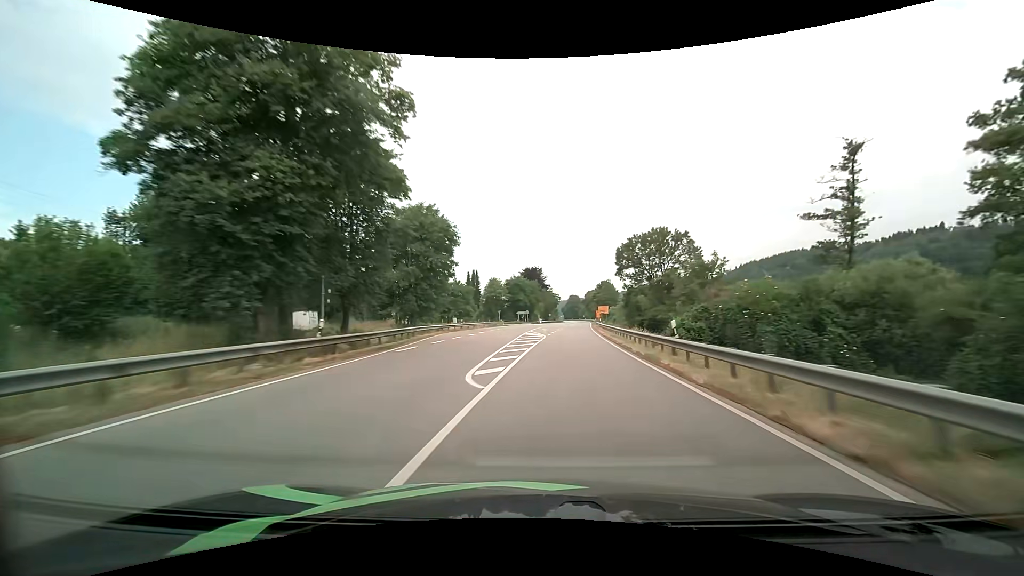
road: primary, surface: asphalt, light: Day
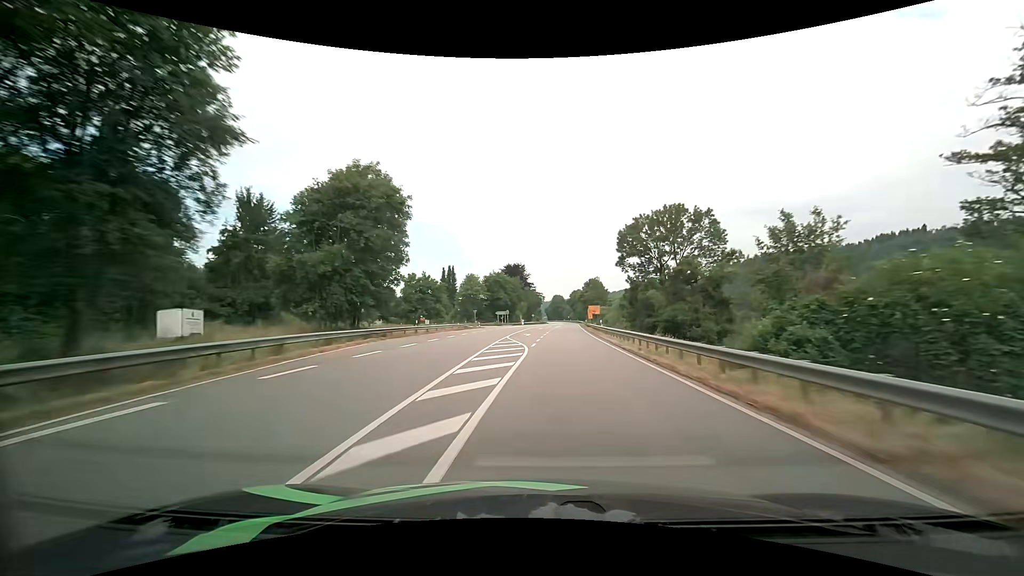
(+0.2, +14.9) m; +2°
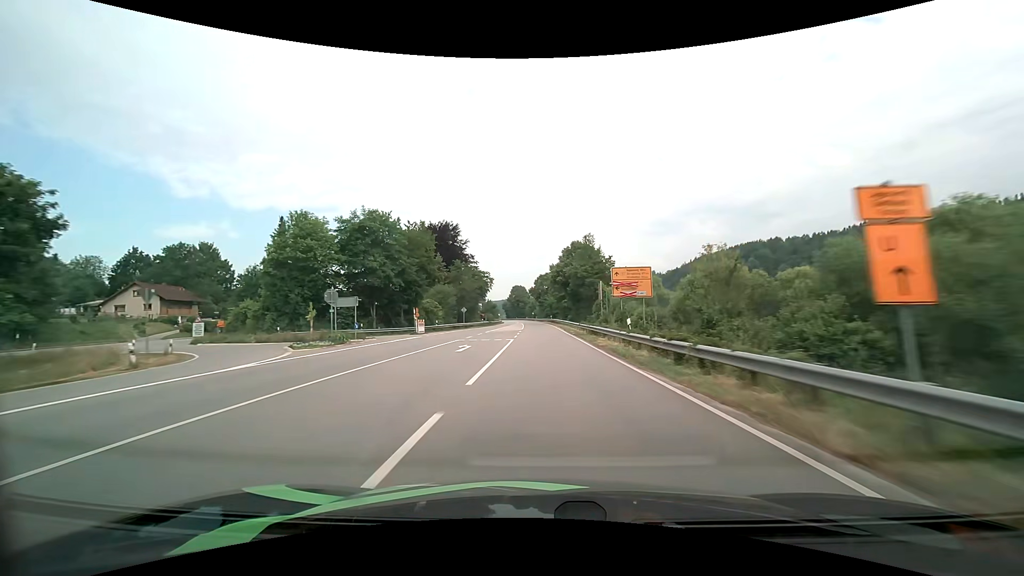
(+3.8, +73.7) m; +4°
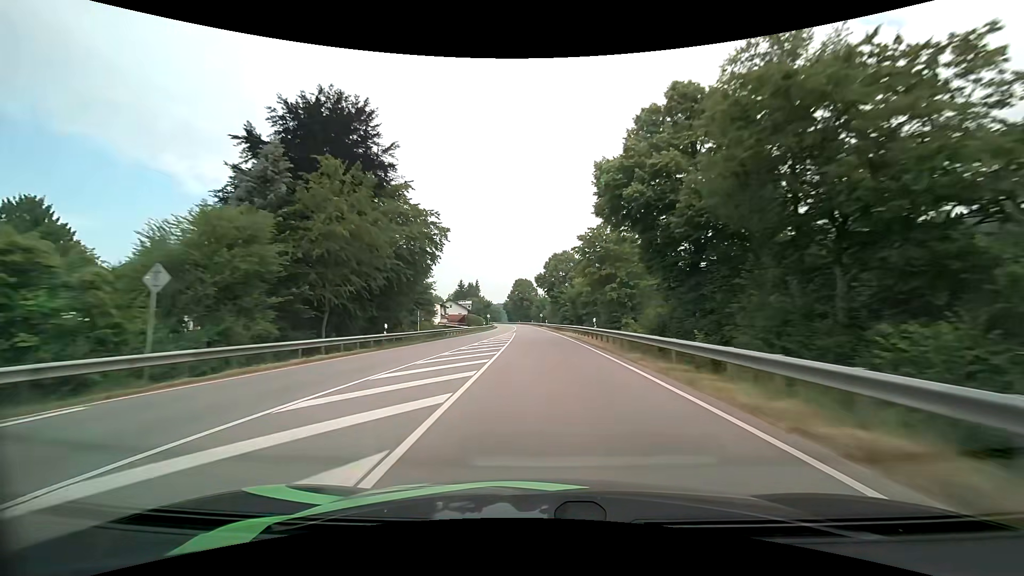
(-0.5, +59.2) m; -1°
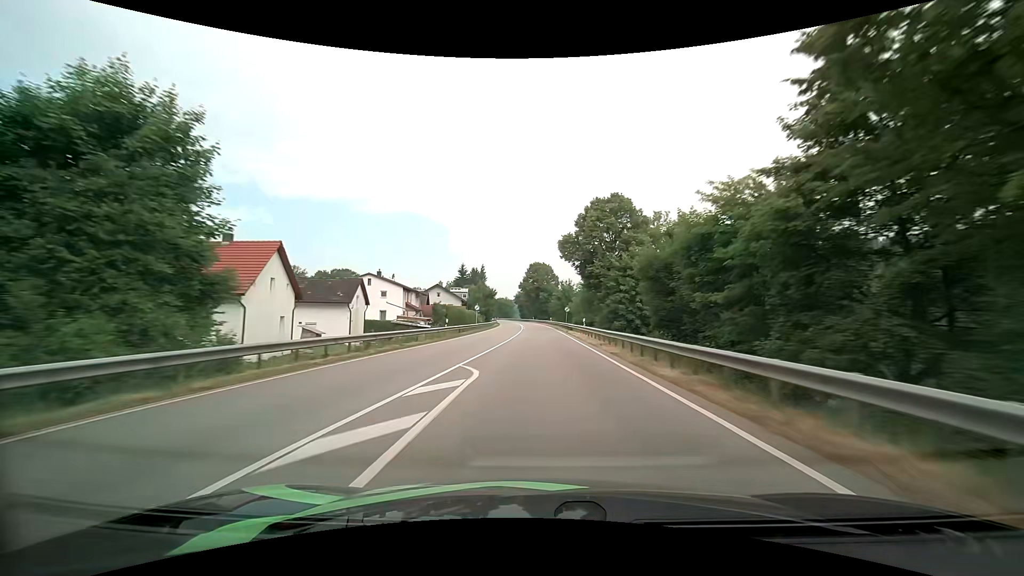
(-0.7, +44.2) m; -2°
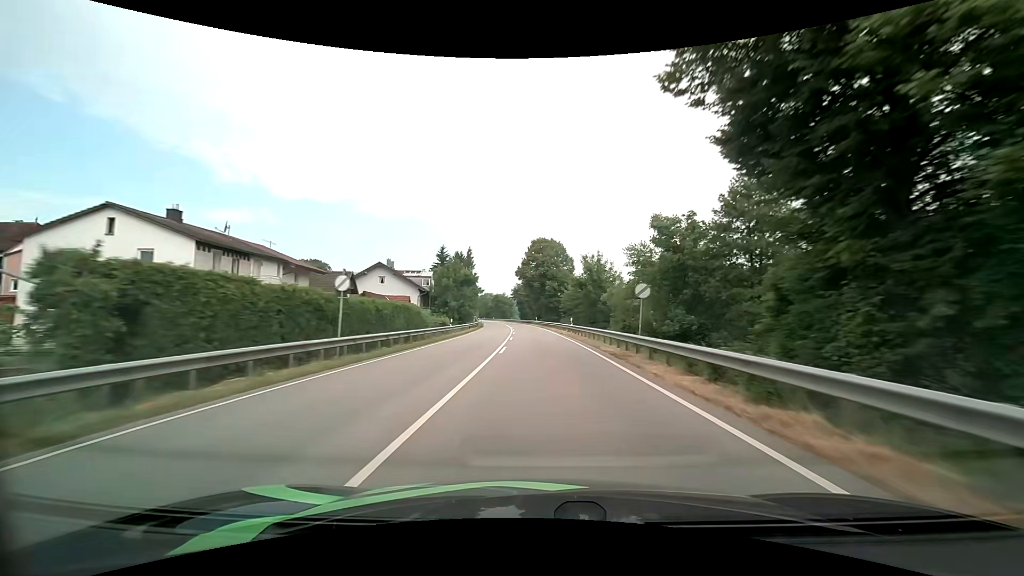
(-0.3, +44.1) m; -1°
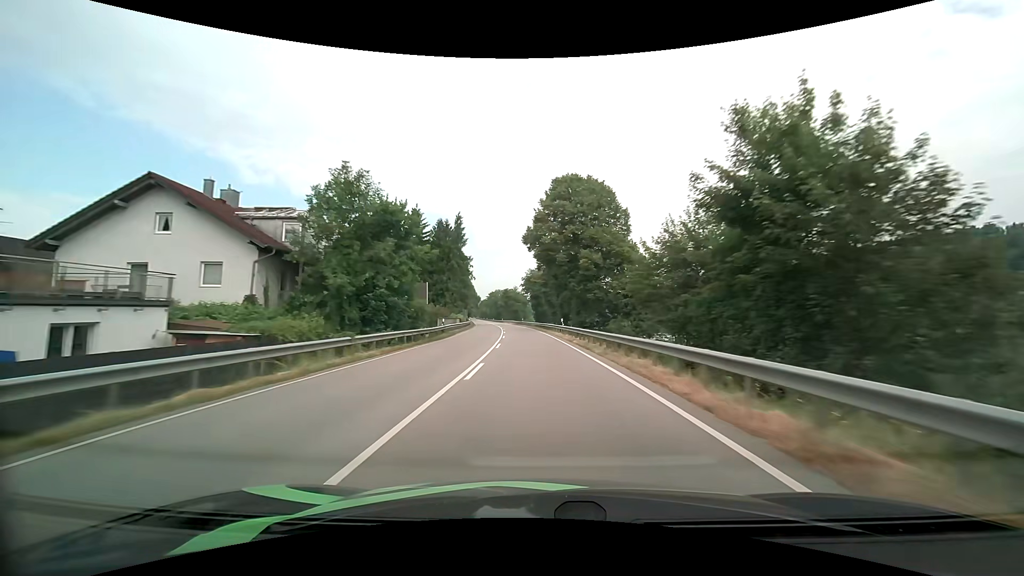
(-0.6, +44.0) m; -2°
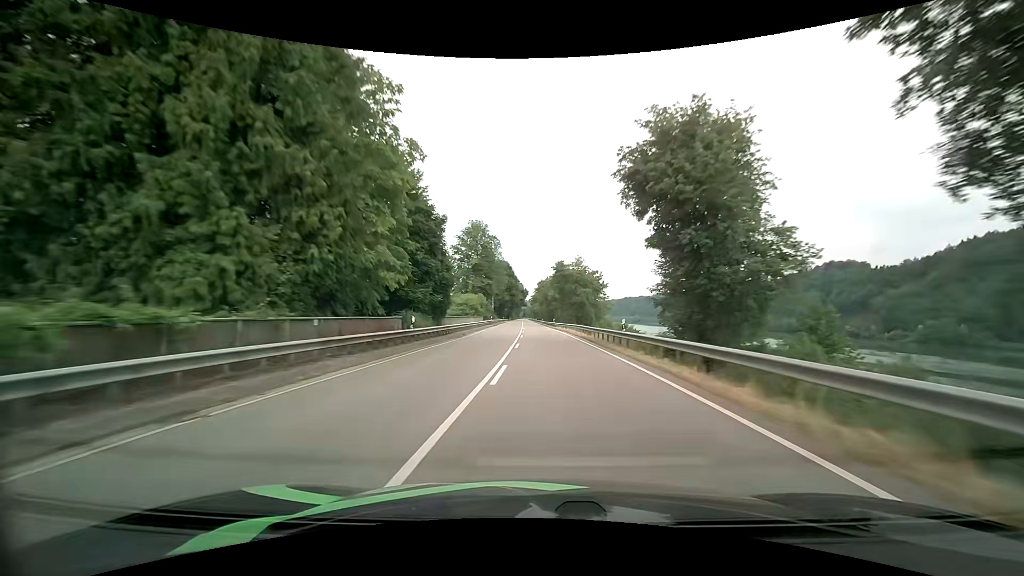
(-4.4, +72.9) m; -7°
(0, +10) (0, +20) (0, +30) (0, +40) (-1, +50) (-1, +60) (-1, +70) (-1, +80) (-2, +90) (-2, +100) m
